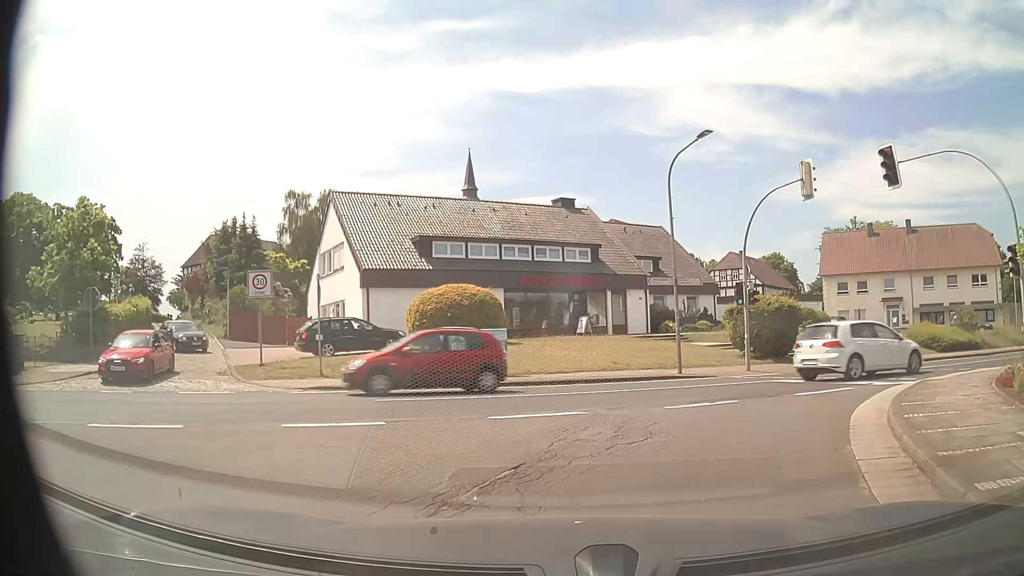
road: secondary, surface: asphalt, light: Day
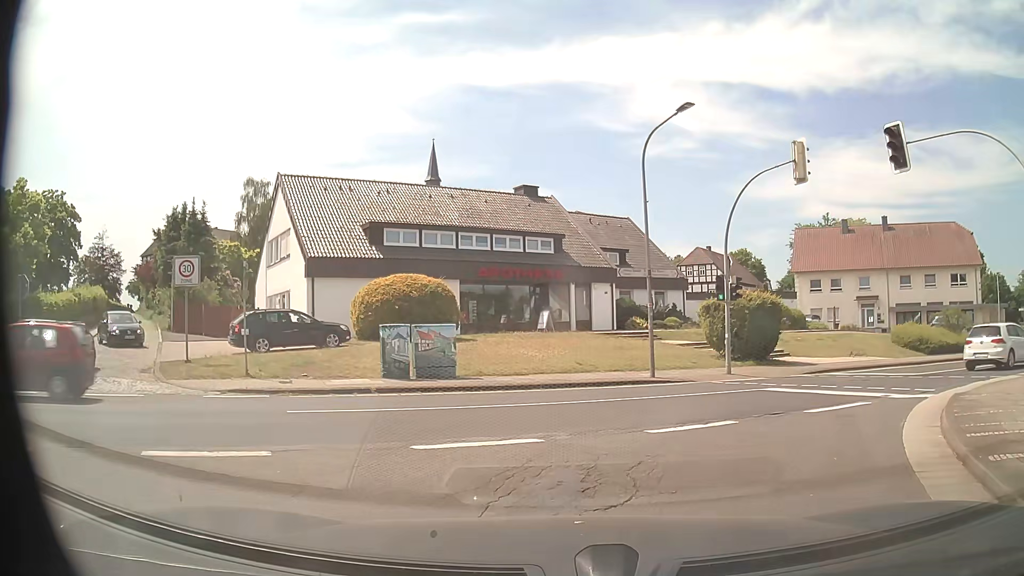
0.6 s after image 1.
(+0.1, +2.5) m; +3°
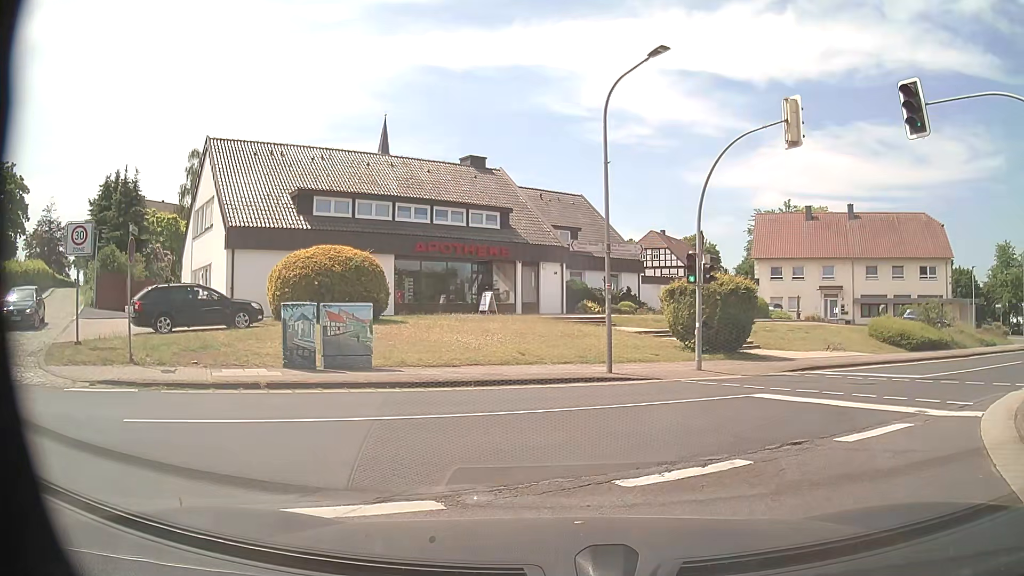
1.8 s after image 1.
(+0.1, +3.0) m; +3°
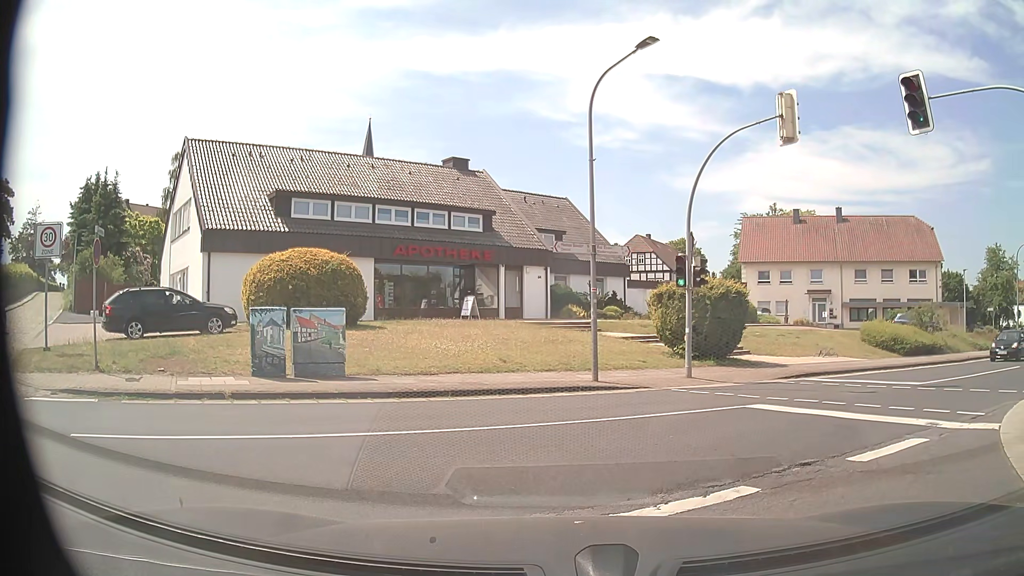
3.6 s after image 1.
(0.0, +0.8) m; 0°
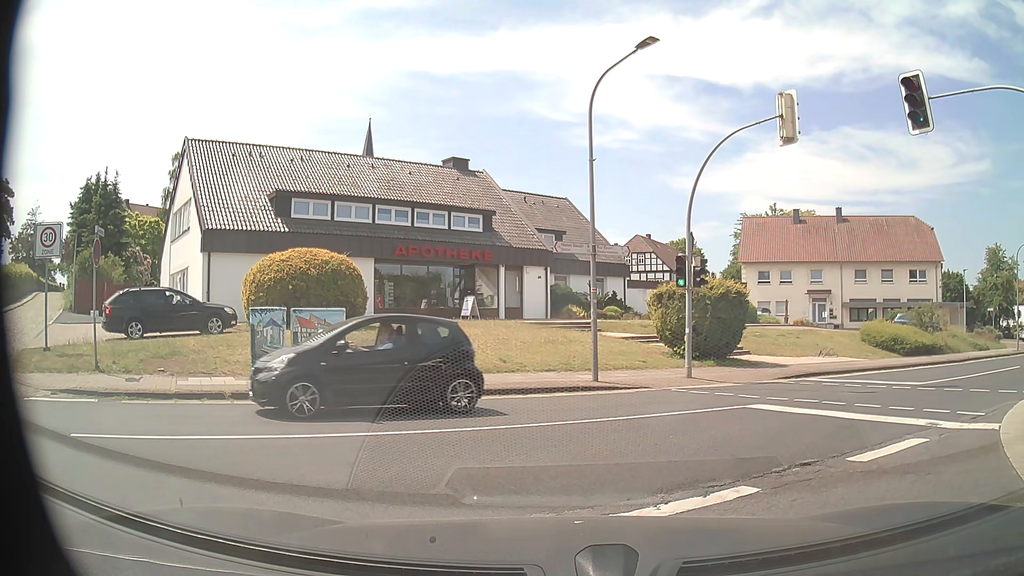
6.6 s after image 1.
(0.0, +0.1) m; 0°
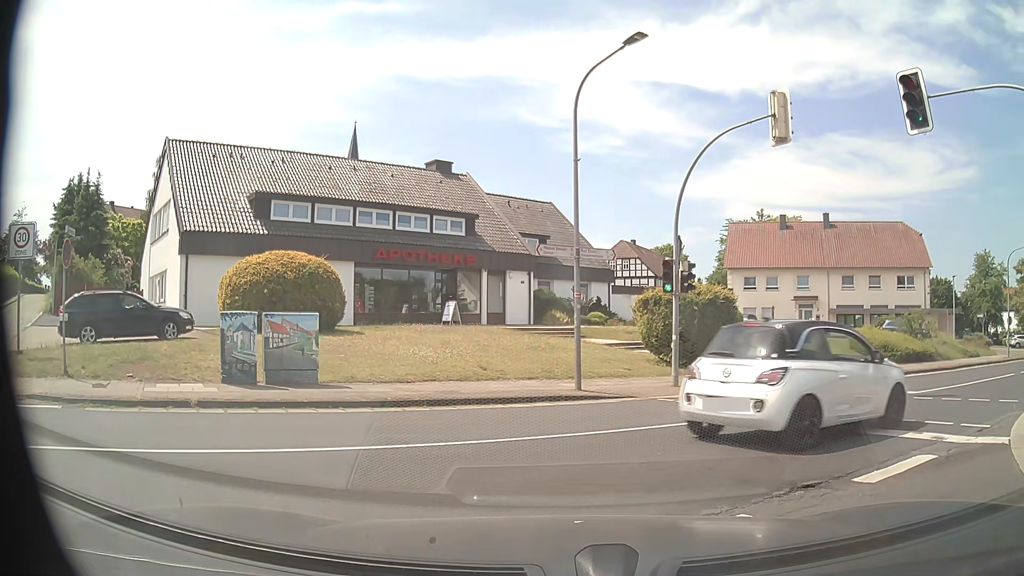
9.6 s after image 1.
(0.0, +0.7) m; +3°
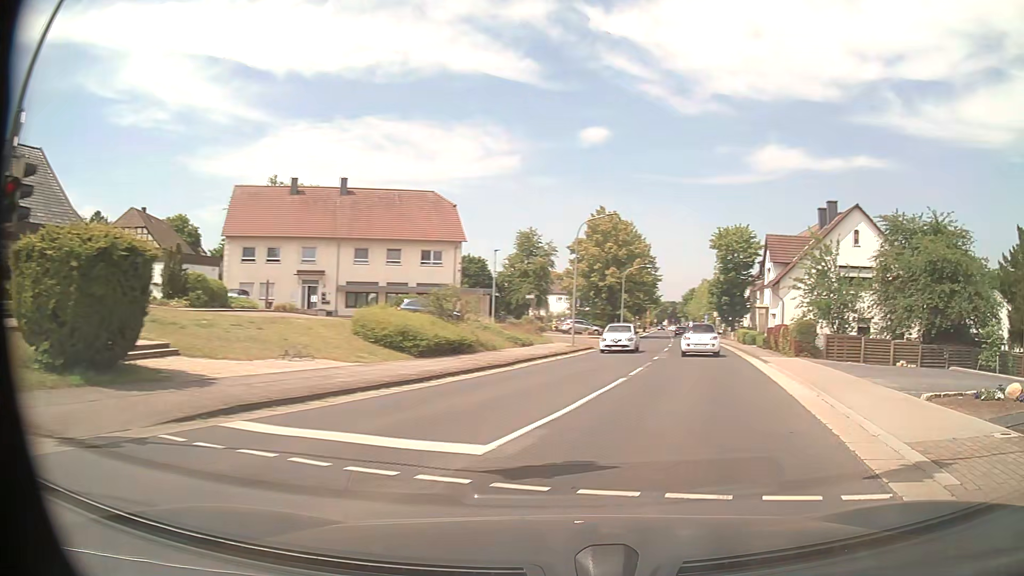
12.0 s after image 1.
(+3.5, +9.4) m; +41°
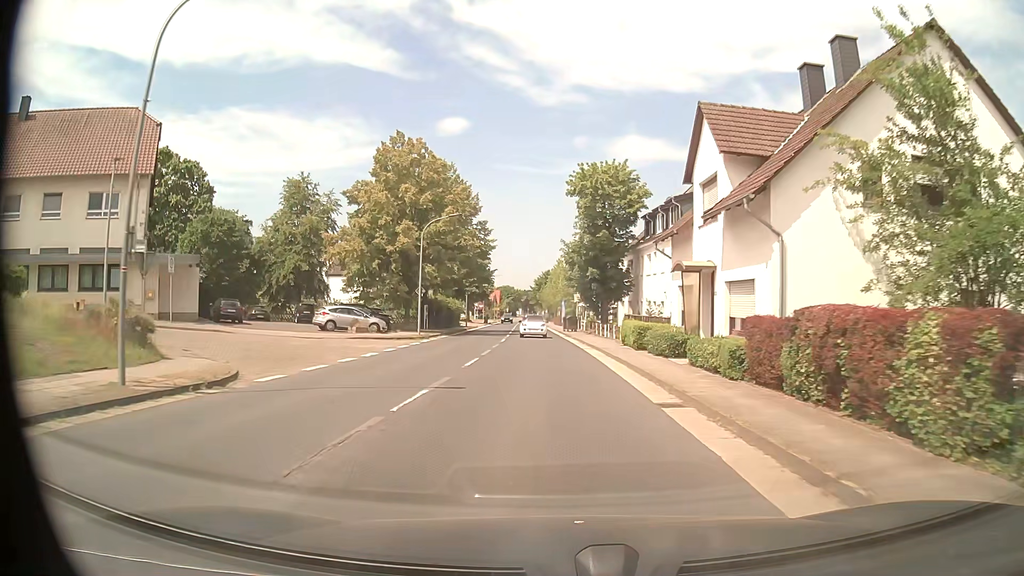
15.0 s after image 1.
(+6.3, +27.8) m; +13°
(0, +10) (0, +20) (-1, +30) (-1, +40) (-1, +50) (-2, +60) (-2, +70) (-3, +80) (-3, +90) (-4, +100) m
